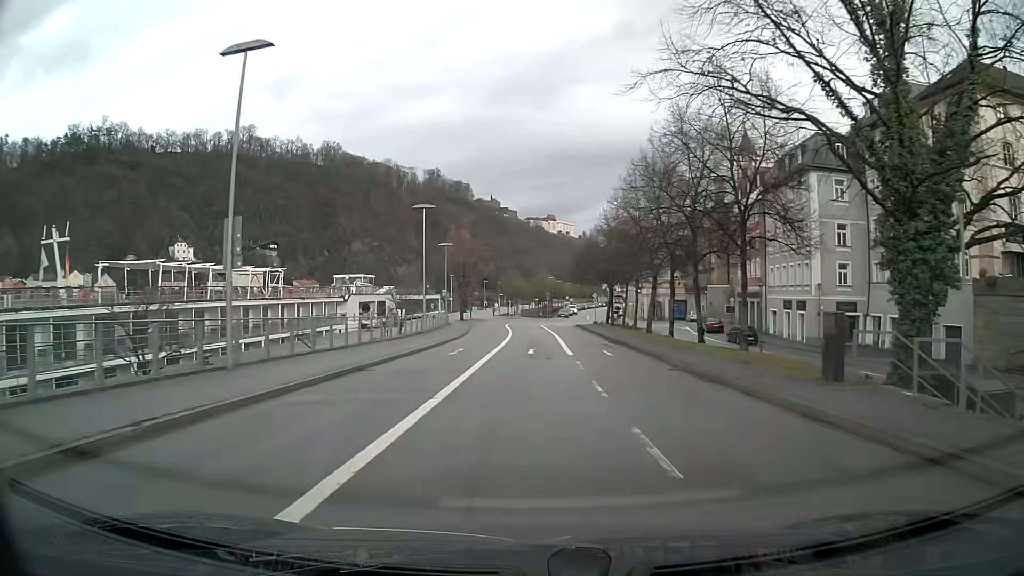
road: residential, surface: asphalt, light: Day
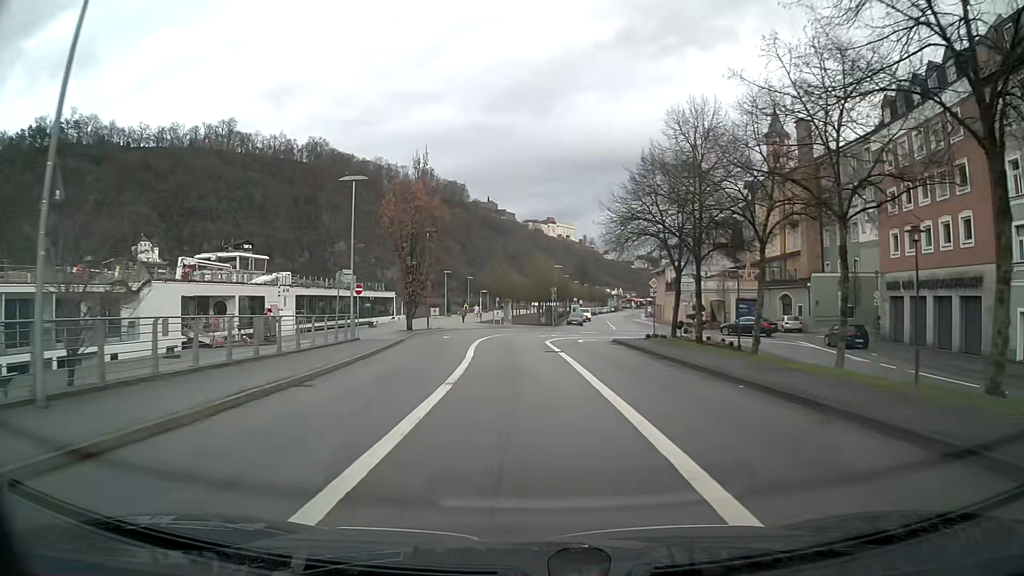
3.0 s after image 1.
(0.0, +35.5) m; 0°
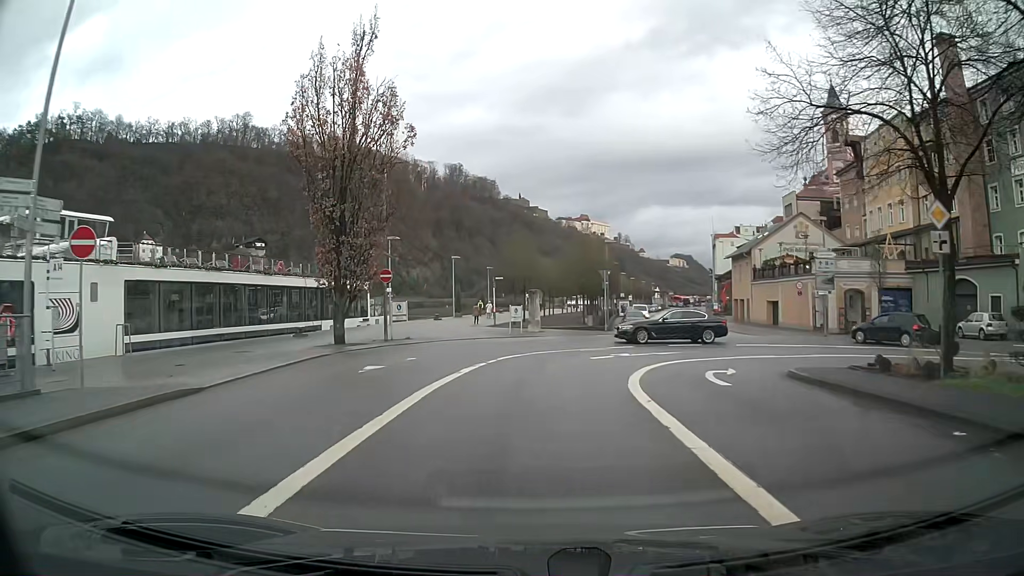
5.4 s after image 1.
(-0.6, +24.4) m; -3°
(0, +10) (+2, +20) (+9, +27) (+12, +36) (+13, +46) (+14, +56) (+16, +66) (+17, +76) (+18, +86) (+20, +96) m
